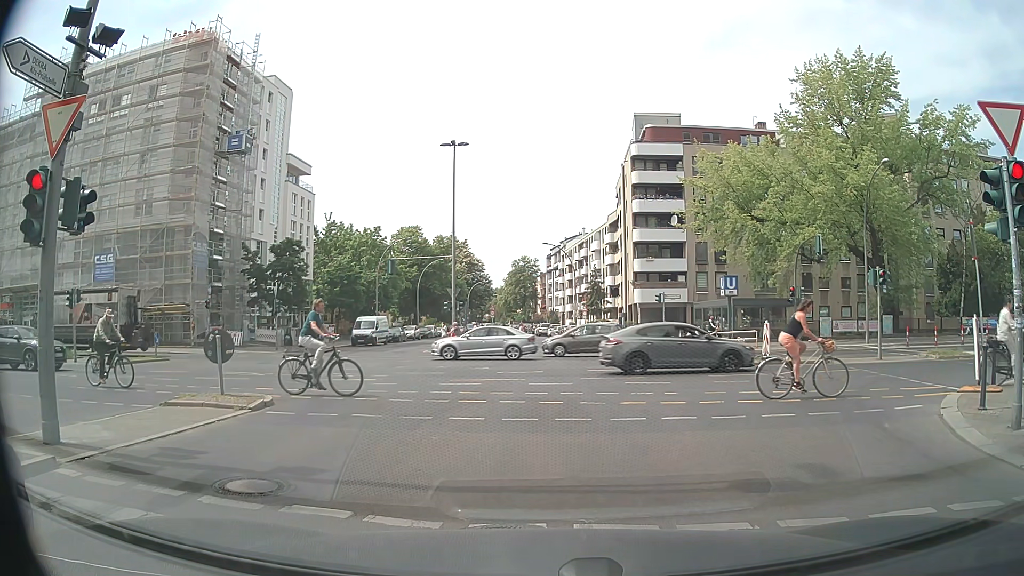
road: tertiary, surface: asphalt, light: Day
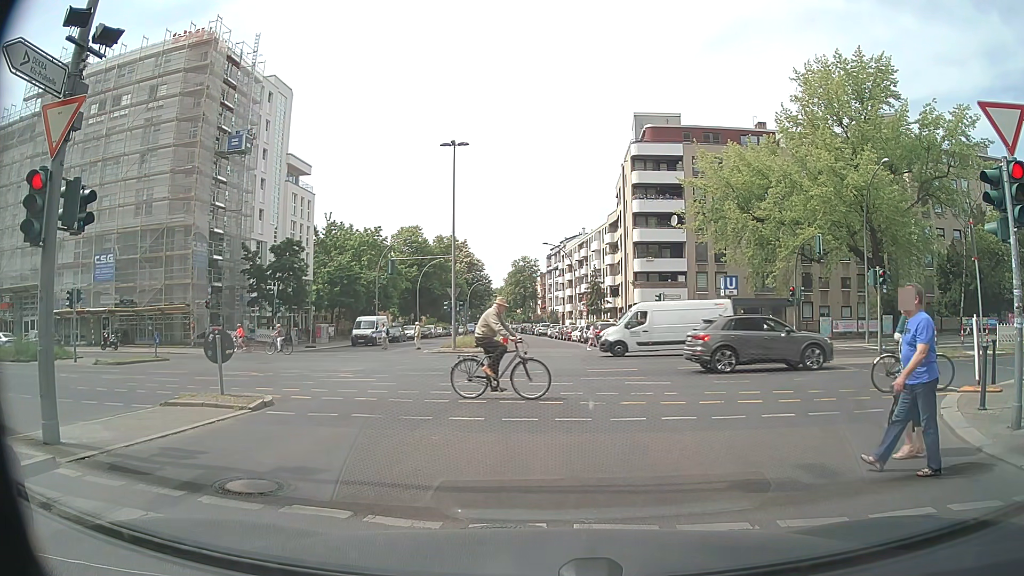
(0.0, 0.0) m; 0°
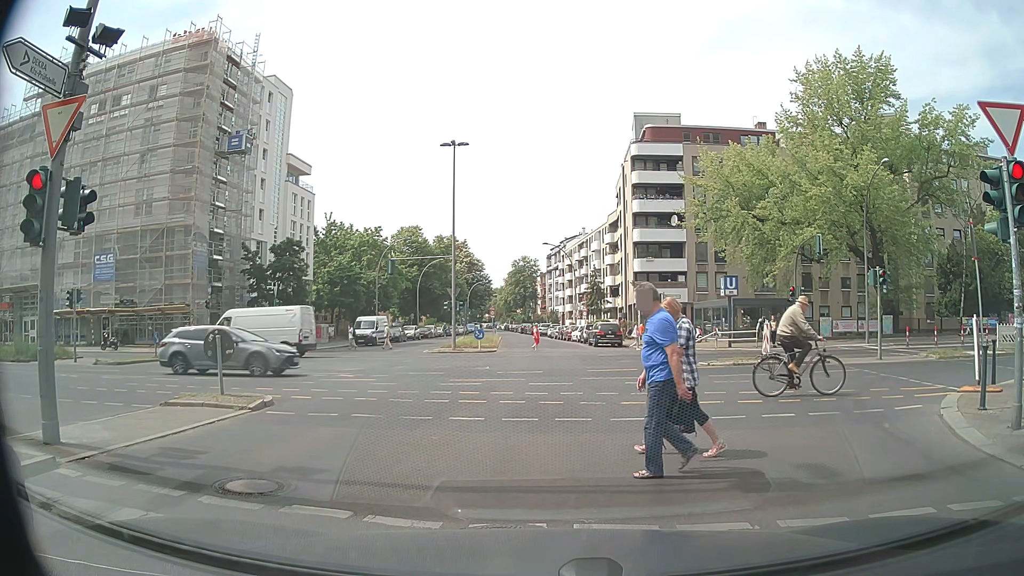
(0.0, 0.0) m; 0°
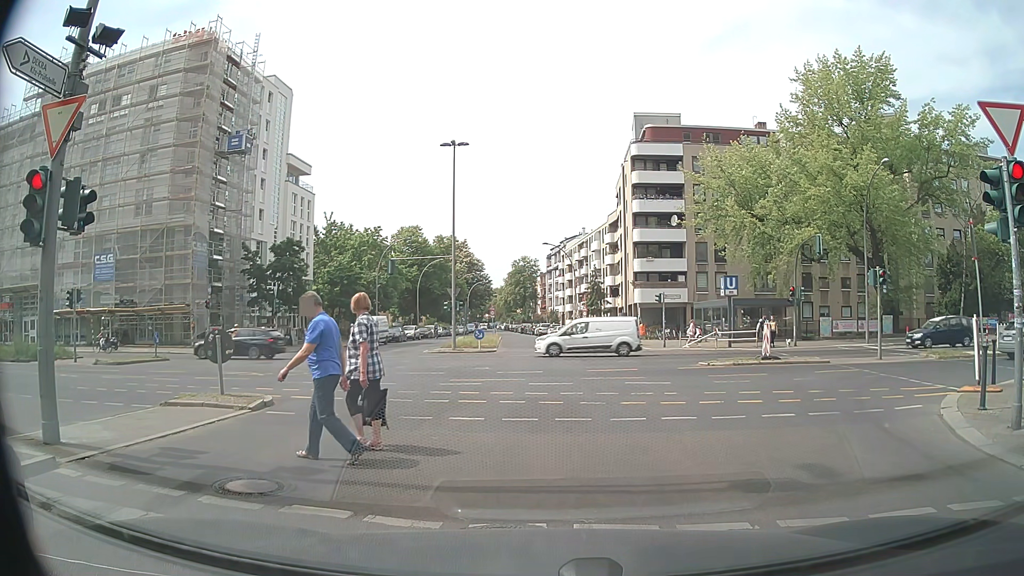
(0.0, 0.0) m; 0°
